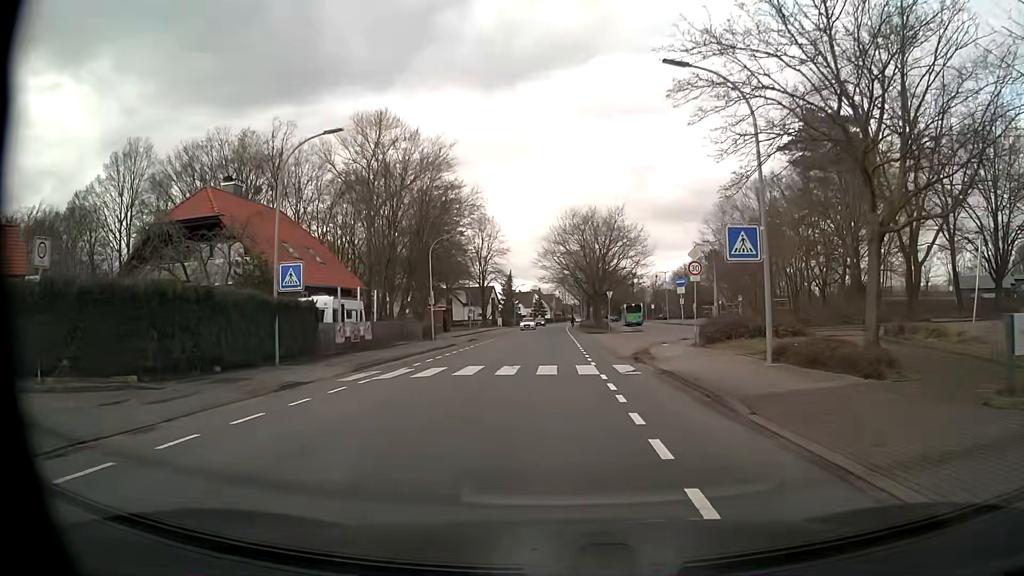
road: unclassified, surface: asphalt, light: Day
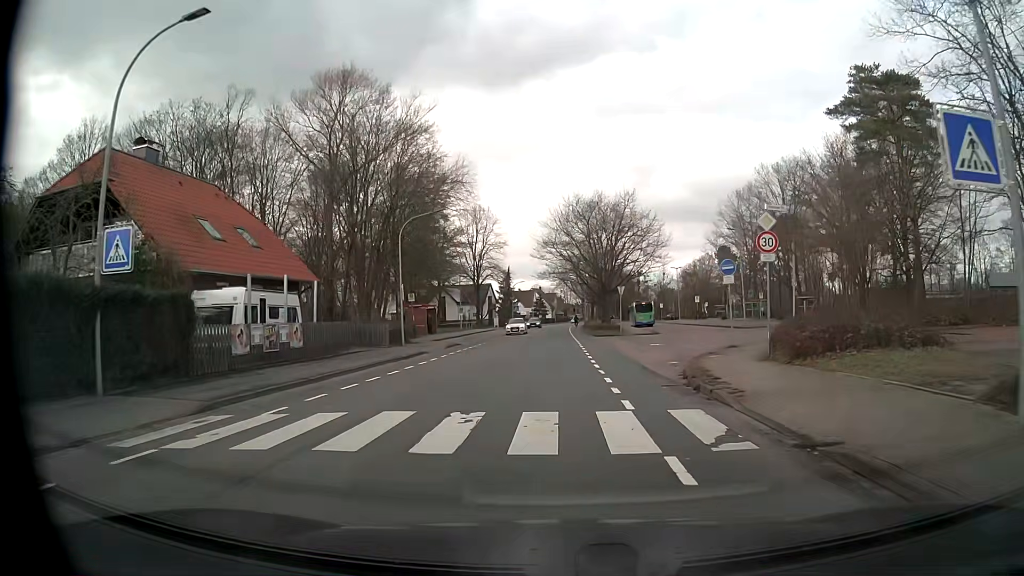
(0.0, +9.5) m; 0°
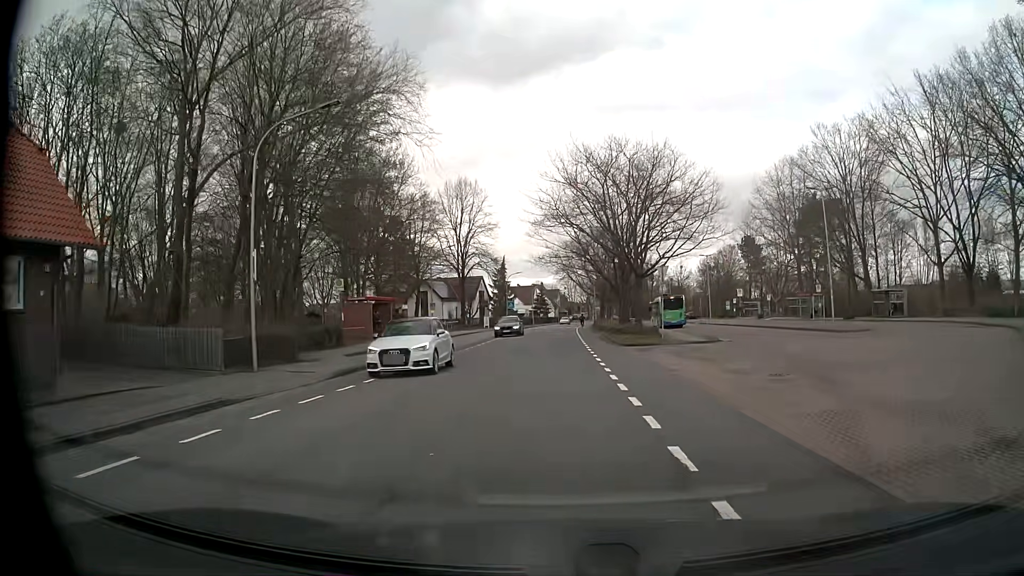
(-0.2, +19.0) m; 0°
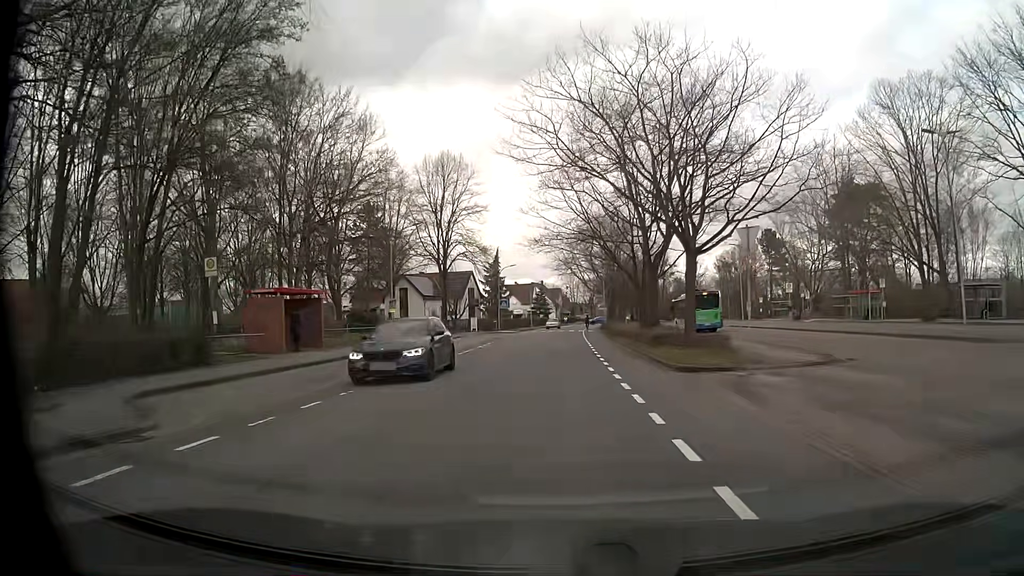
(-0.1, +14.3) m; 0°
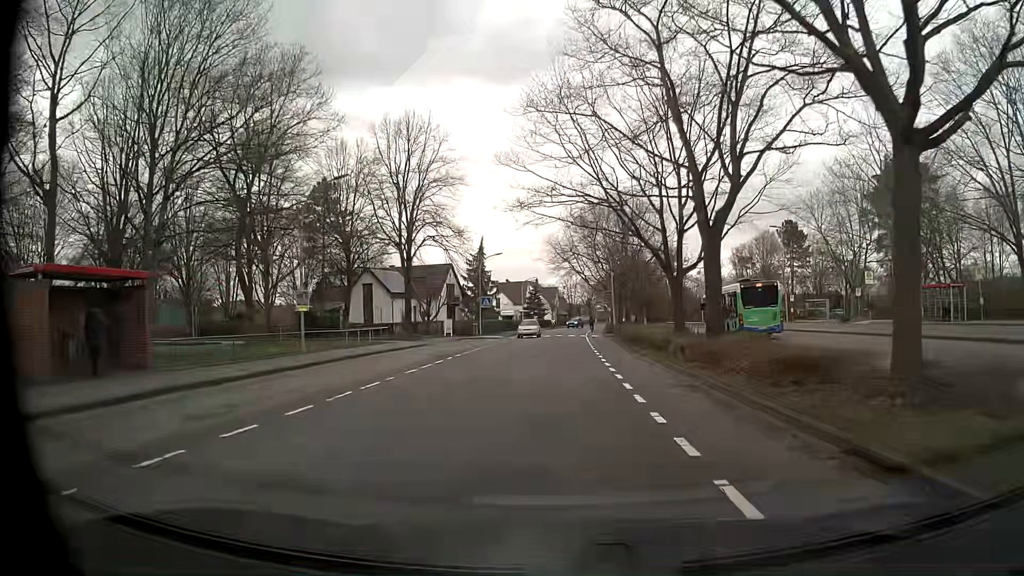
(+0.1, +15.1) m; 0°
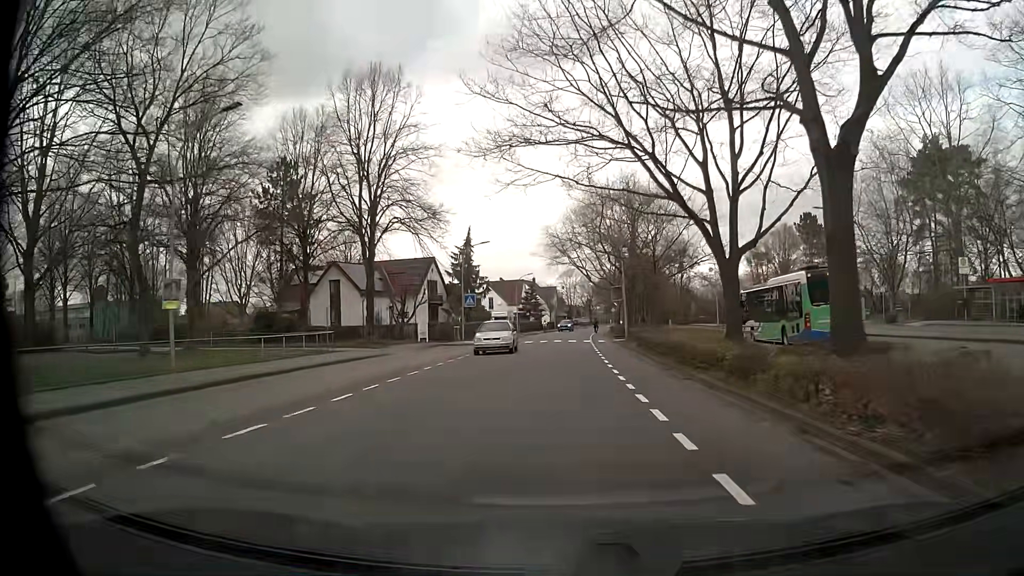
(0.0, +10.4) m; 0°
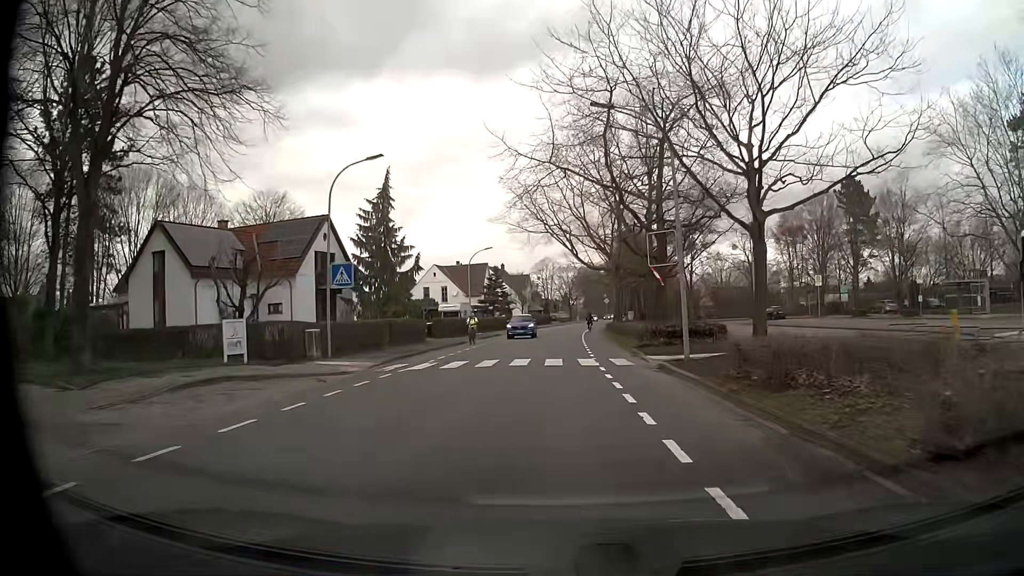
(+0.2, +26.3) m; +2°
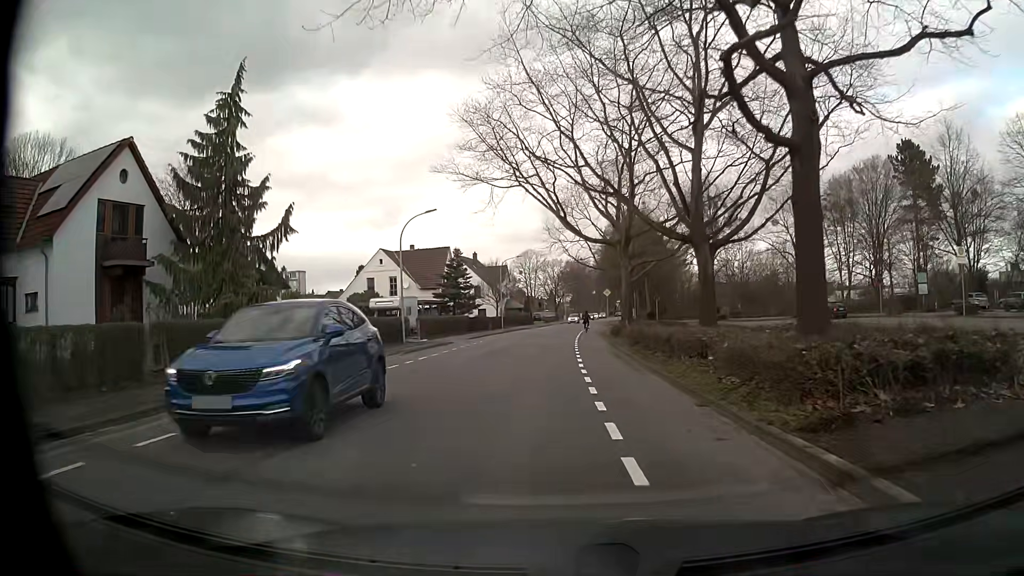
(+0.5, +20.1) m; +1°
(0, +10) (0, +20) (0, +30) (0, +40) (+1, +50) (+1, +60) (+2, +70) (+3, +80) (+4, +90) (+5, +100) m
